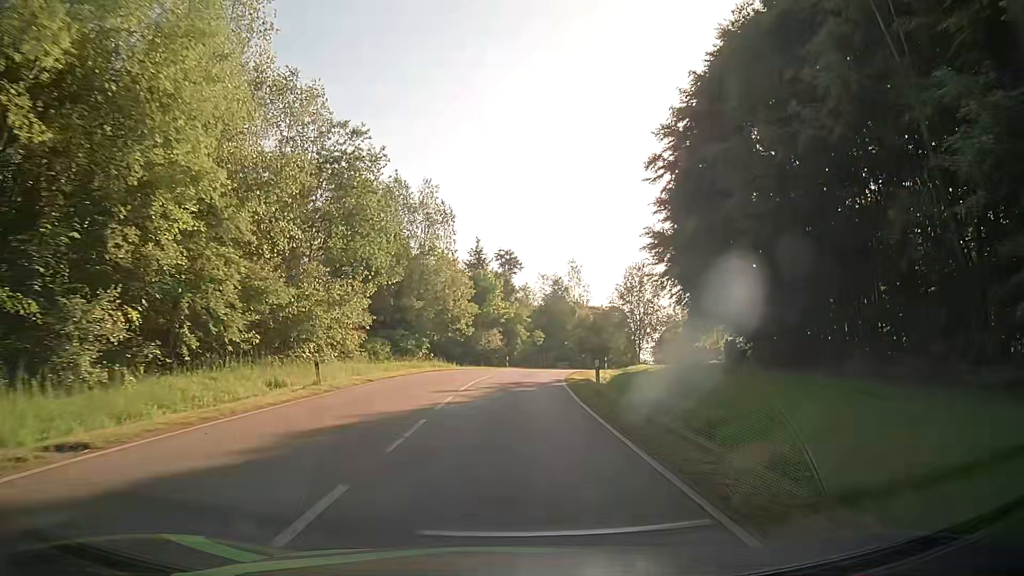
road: tertiary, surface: asphalt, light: Day
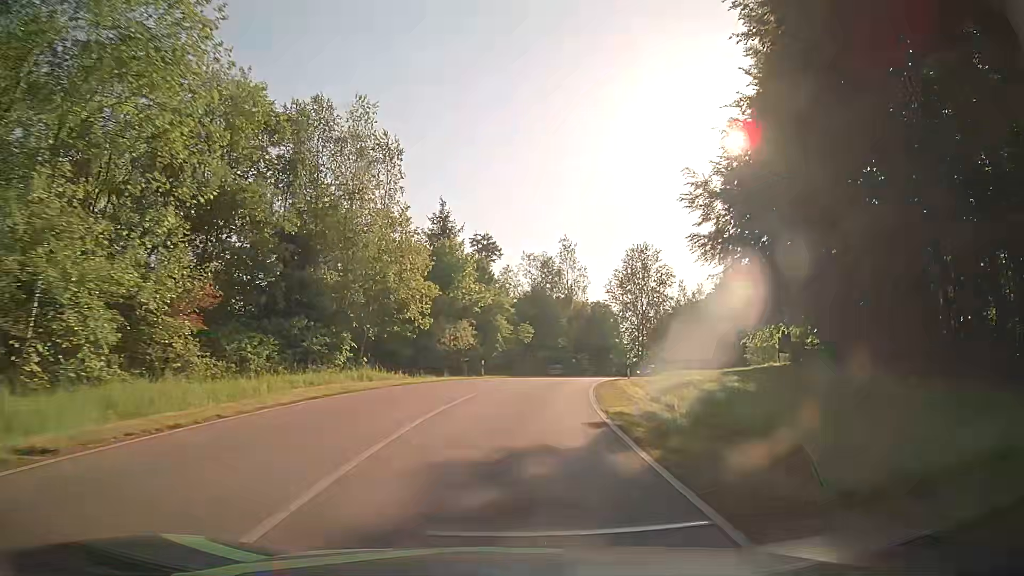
(0.0, +18.0) m; +1°
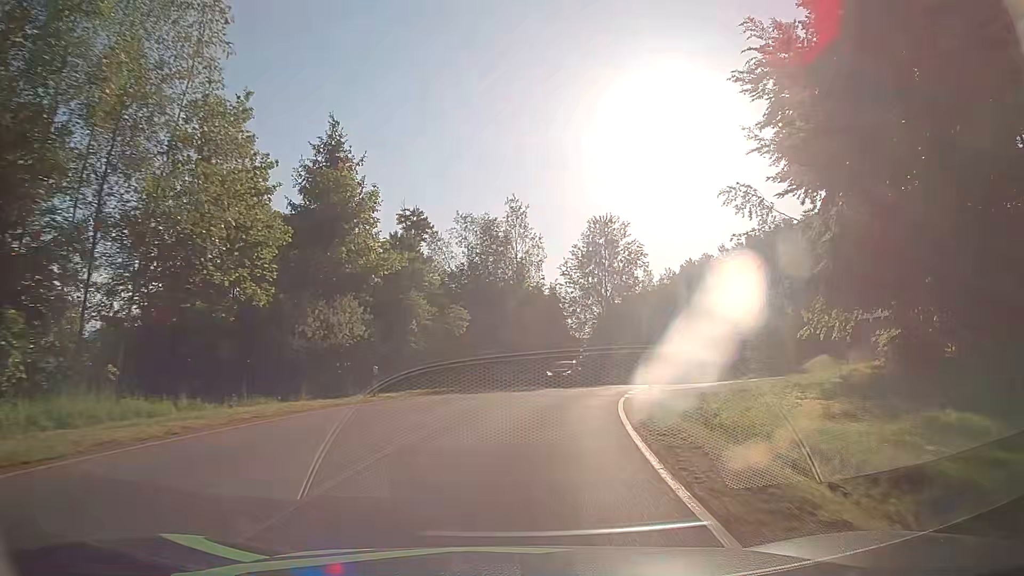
(+0.7, +18.1) m; +5°
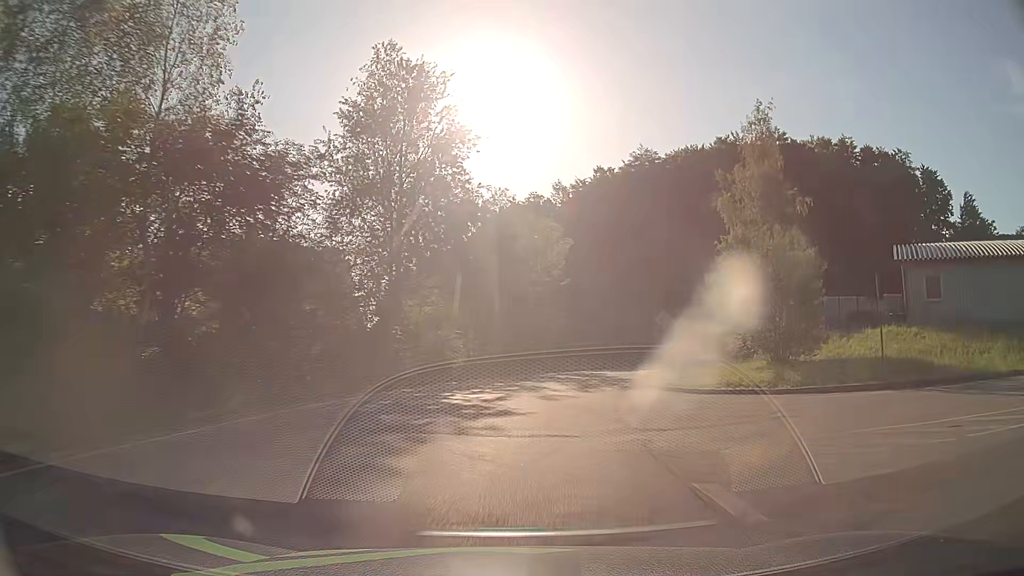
(+5.2, +35.6) m; +17°
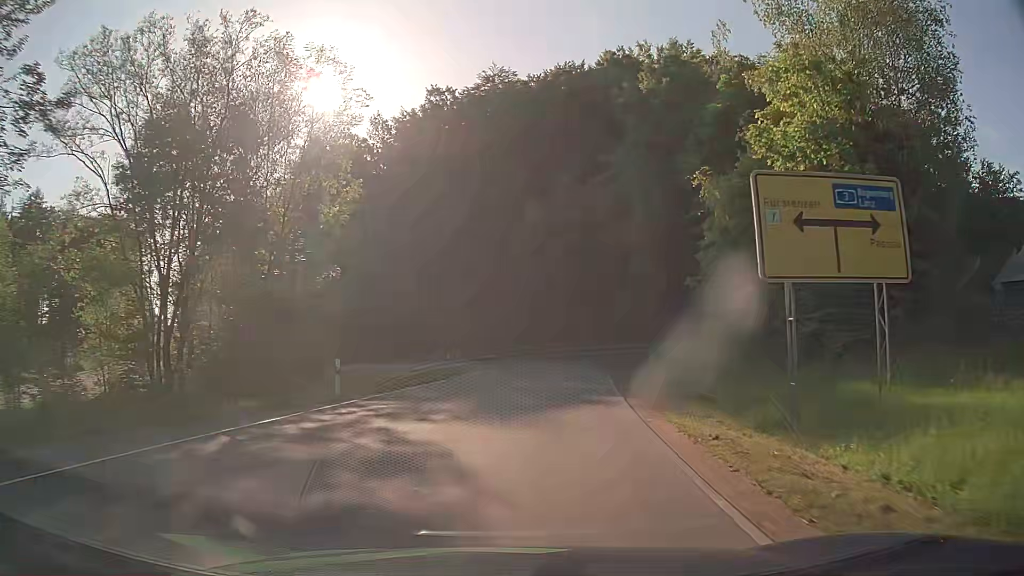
(+4.0, +31.2) m; +14°
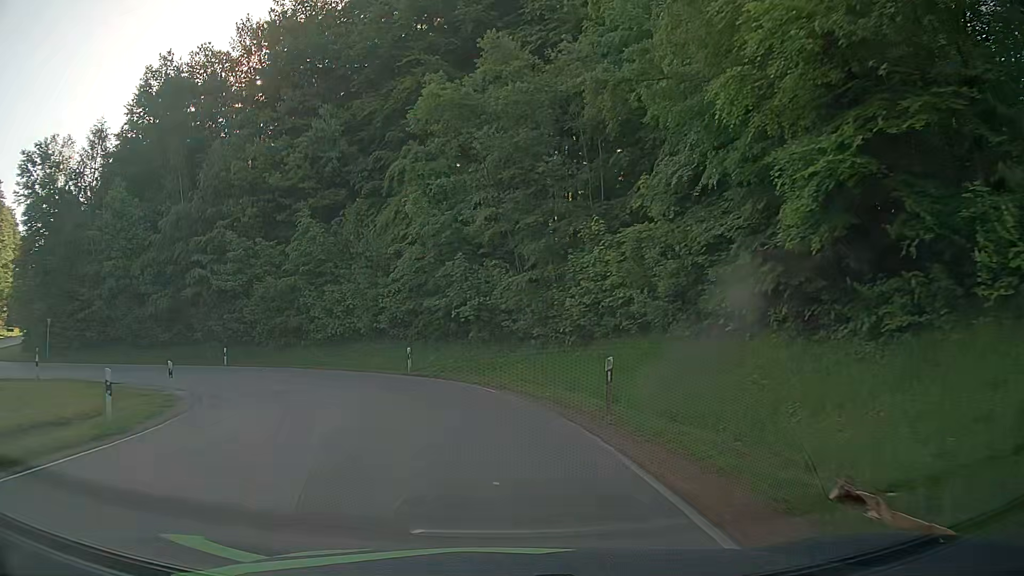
(+2.4, +26.6) m; +7°
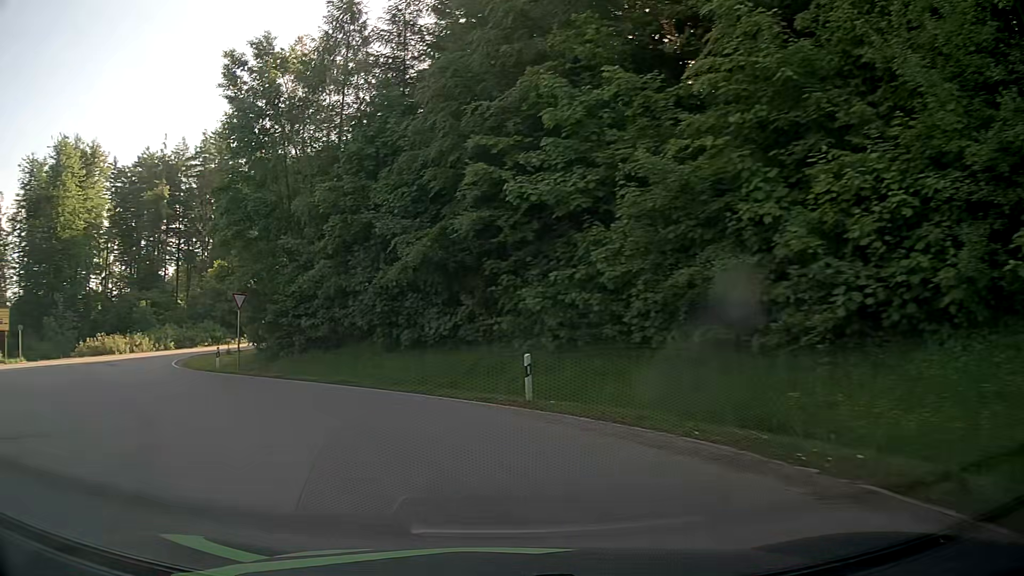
(-6.3, +26.0) m; -38°
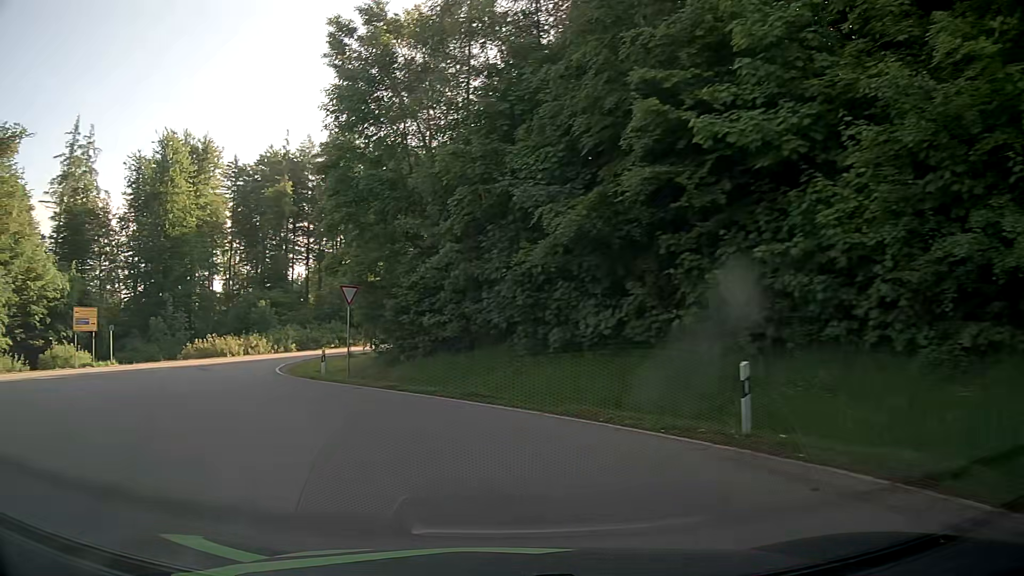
(-0.5, +5.0) m; -12°
(-2, +10) (-7, +18) (-12, +27) (-15, +36) (-14, +46) (-11, +56) (-8, +66) (-5, +75) (-2, +85) (0, +94) m
